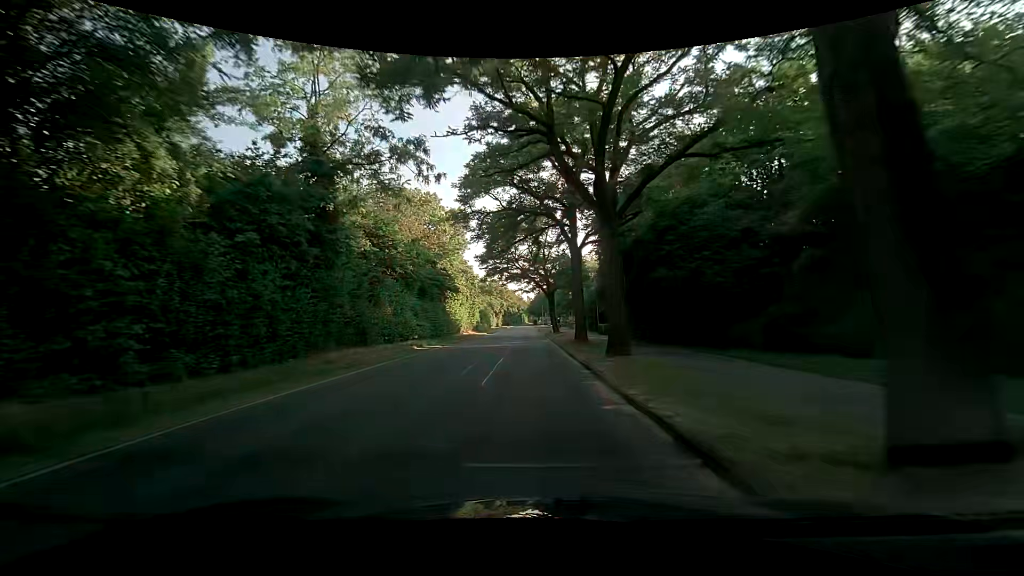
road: tertiary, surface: asphalt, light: Day
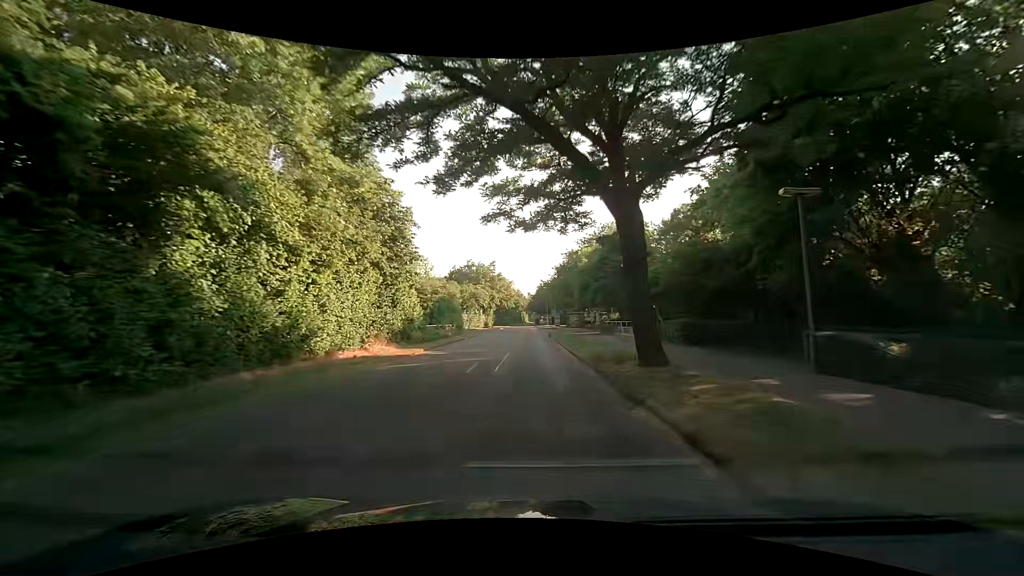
(-0.3, +36.0) m; 0°
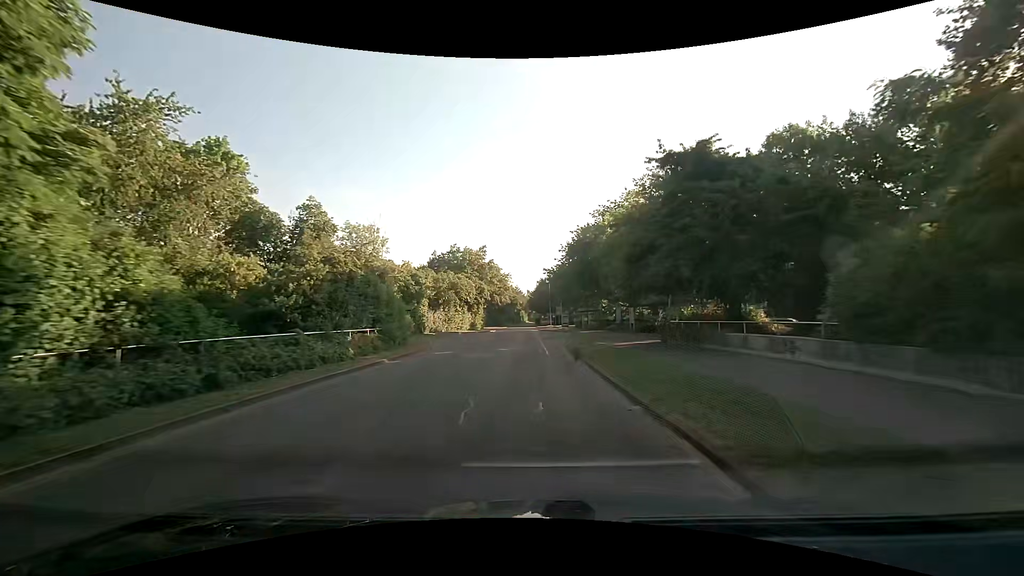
(-0.3, +21.5) m; 0°
(0, +10) (0, +20) (0, +30) (0, +40) (0, +50) (0, +60) (0, +70) (0, +80) (0, +90) (0, +100) m
